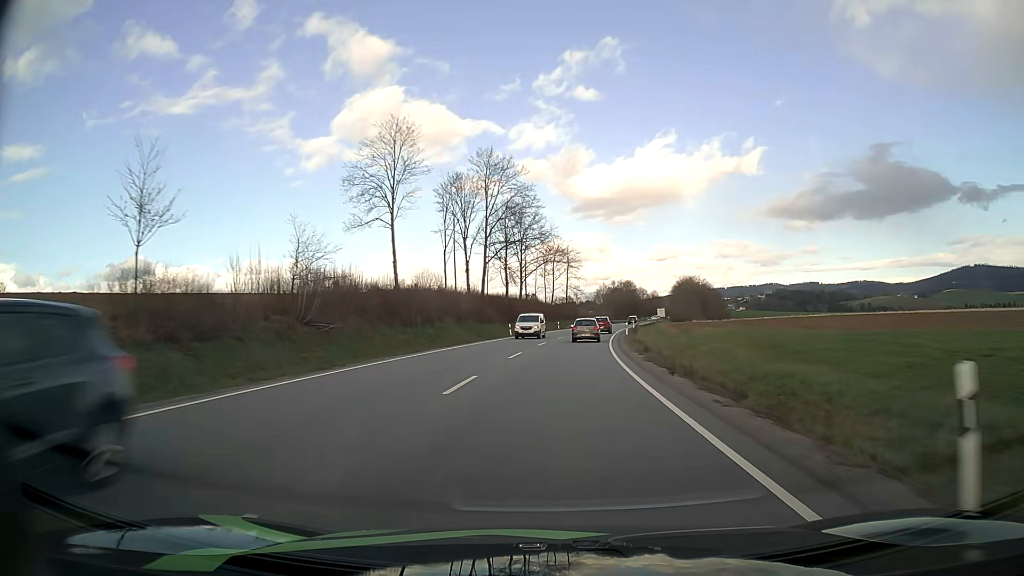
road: primary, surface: asphalt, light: Day
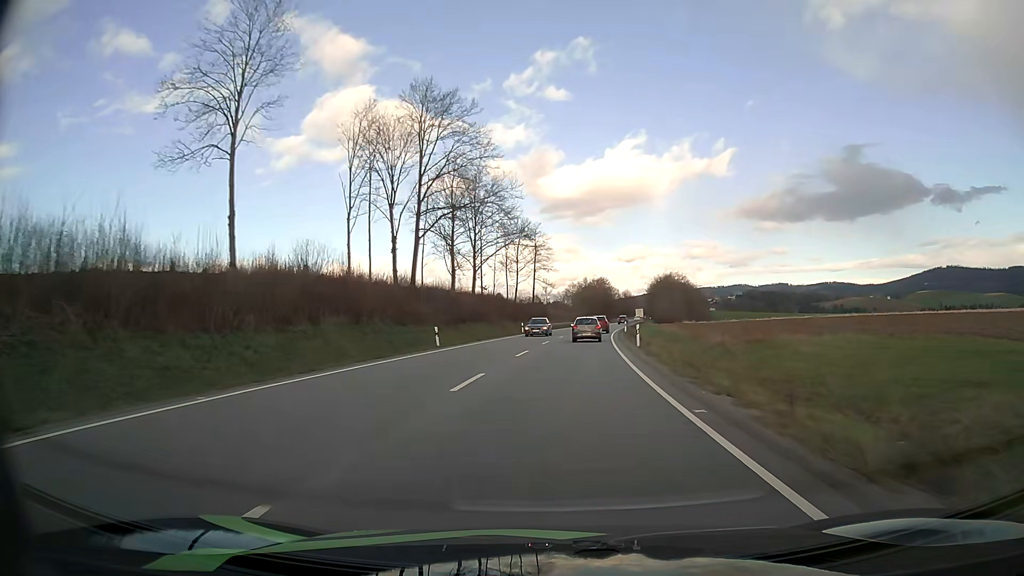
(+0.6, +23.9) m; +3°
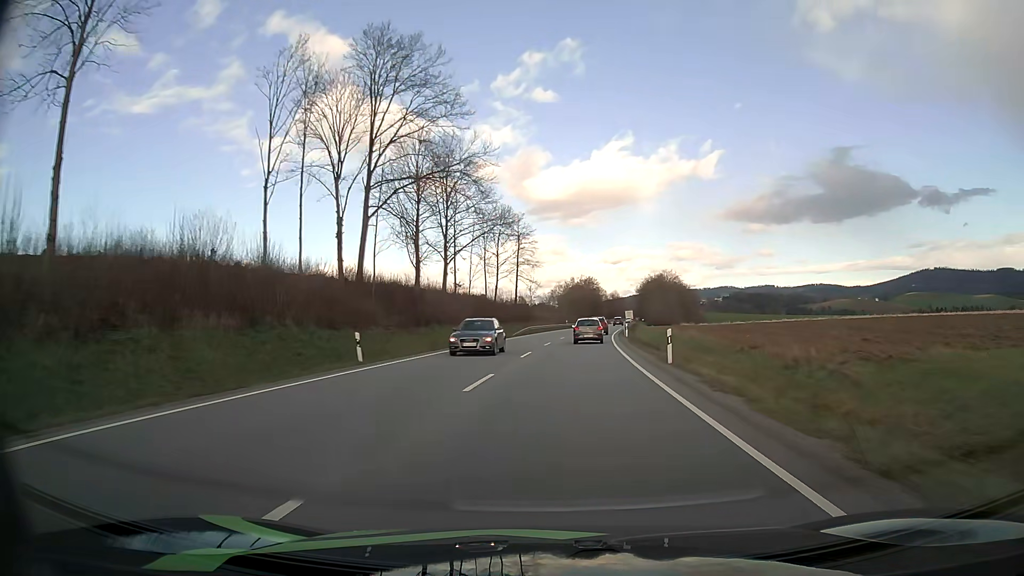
(+0.1, +11.8) m; +1°
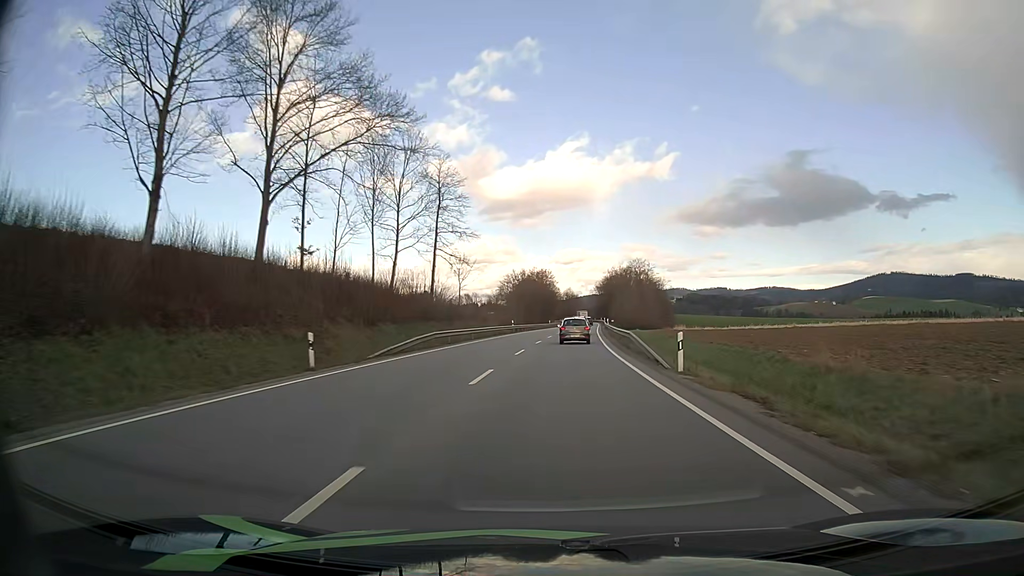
(+1.3, +34.9) m; +4°
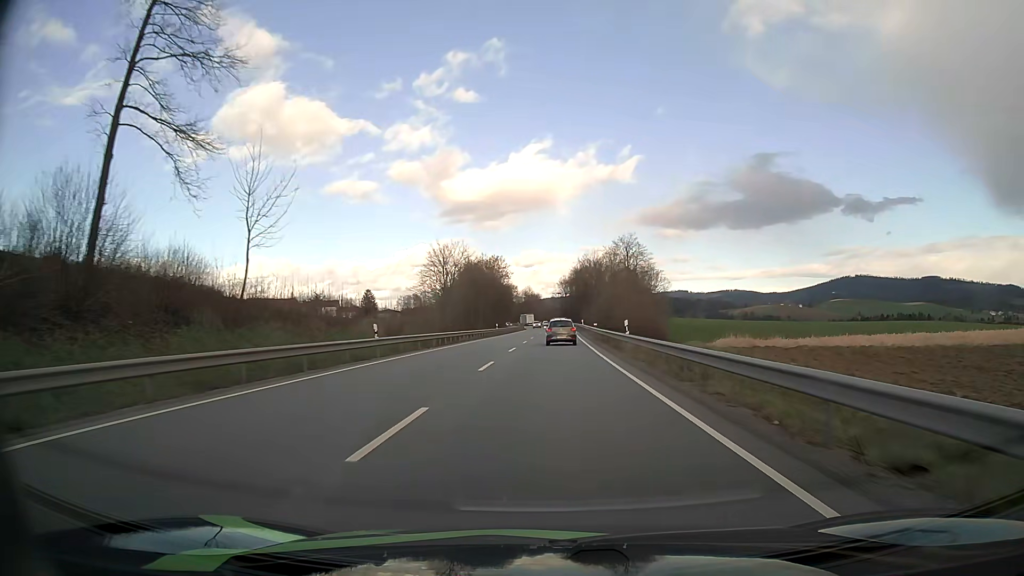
(+1.5, +43.8) m; +4°
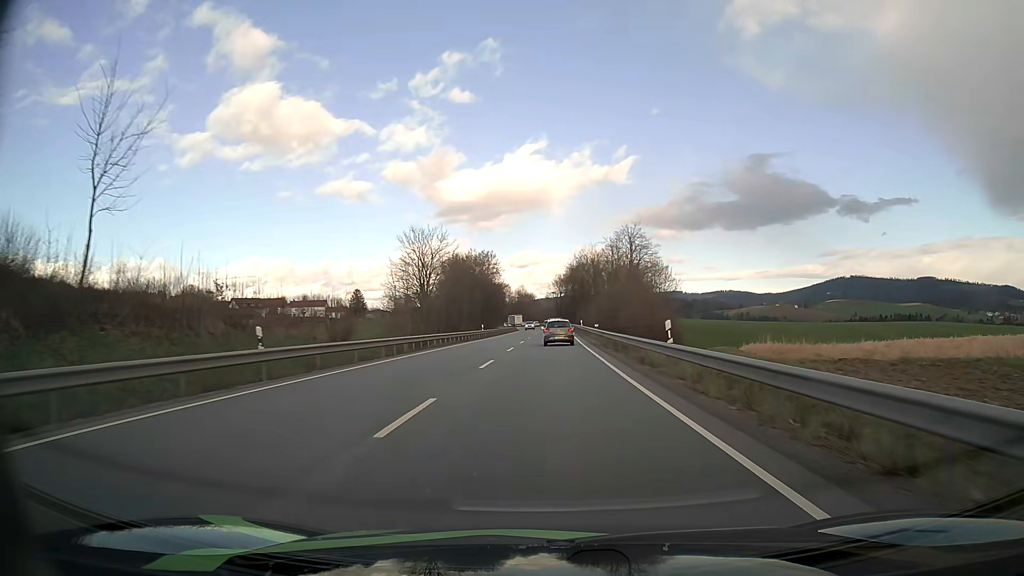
(0.0, +10.6) m; +1°
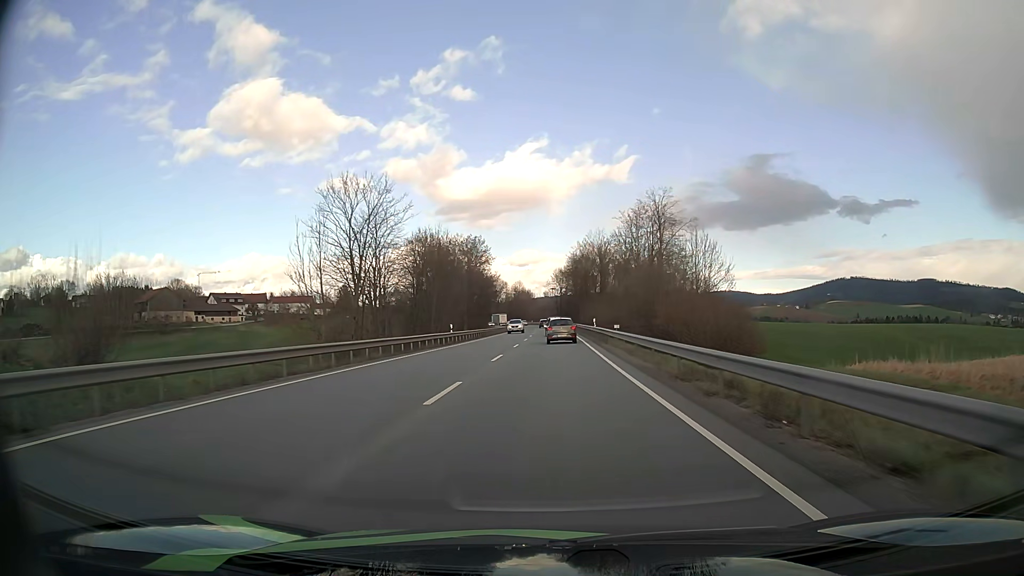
(0.0, +21.0) m; 0°
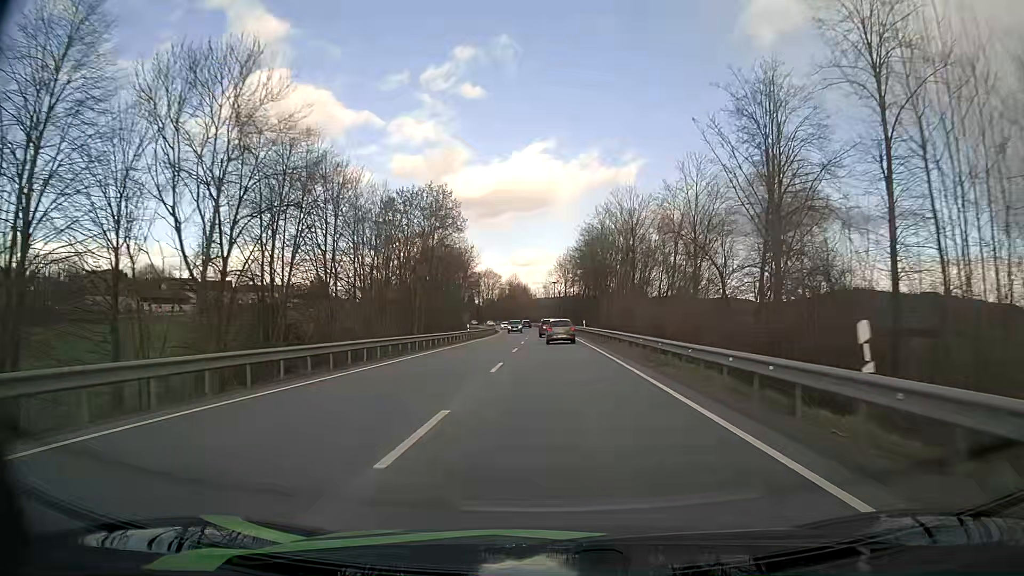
(-0.1, +40.9) m; 0°
(0, +10) (0, +20) (0, +30) (0, +40) (0, +50) (0, +60) (-1, +70) (-1, +80) (-1, +90) (-2, +100) m
